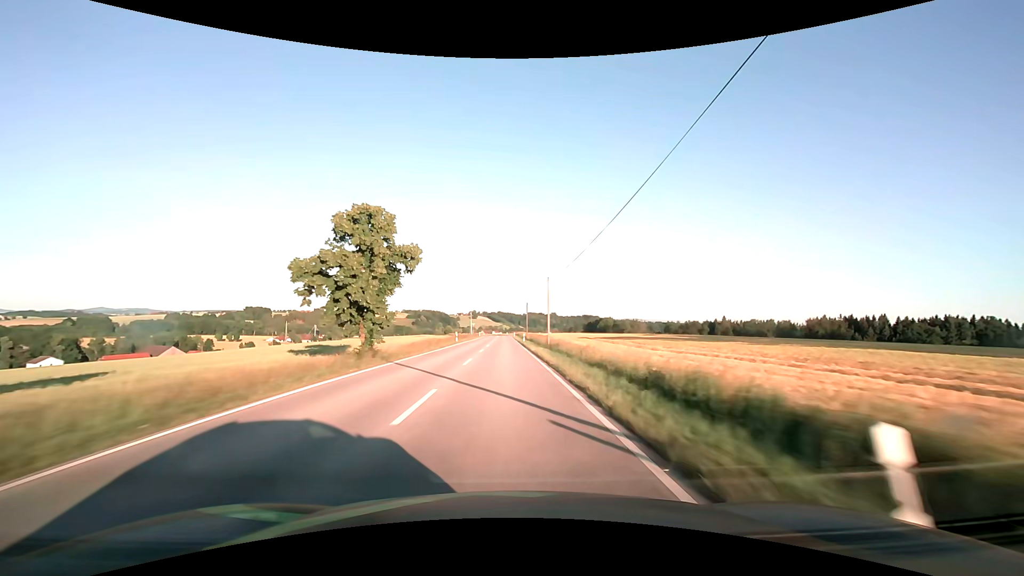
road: secondary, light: Day
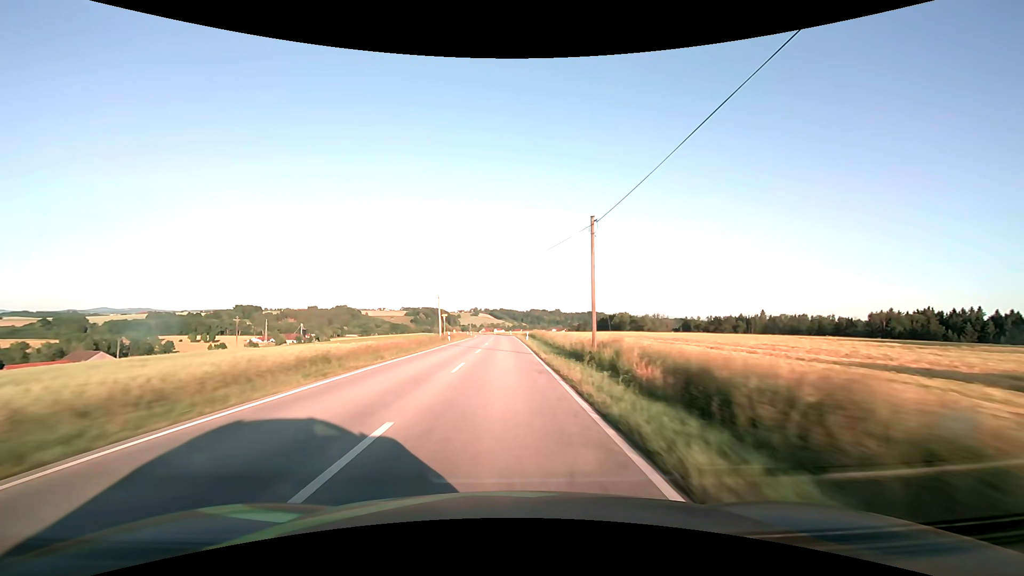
(0.0, +63.7) m; 0°
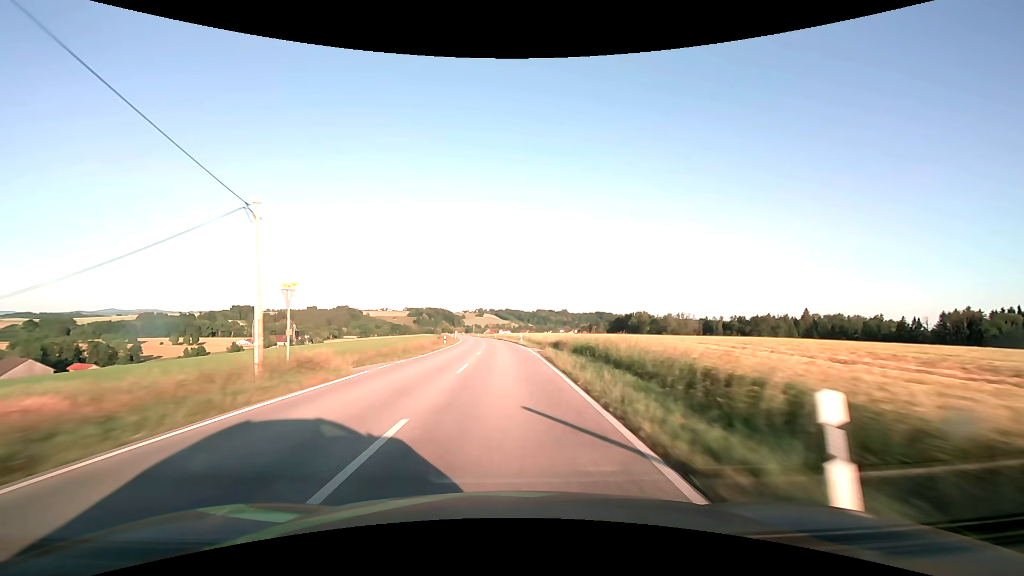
(0.0, +47.7) m; -1°
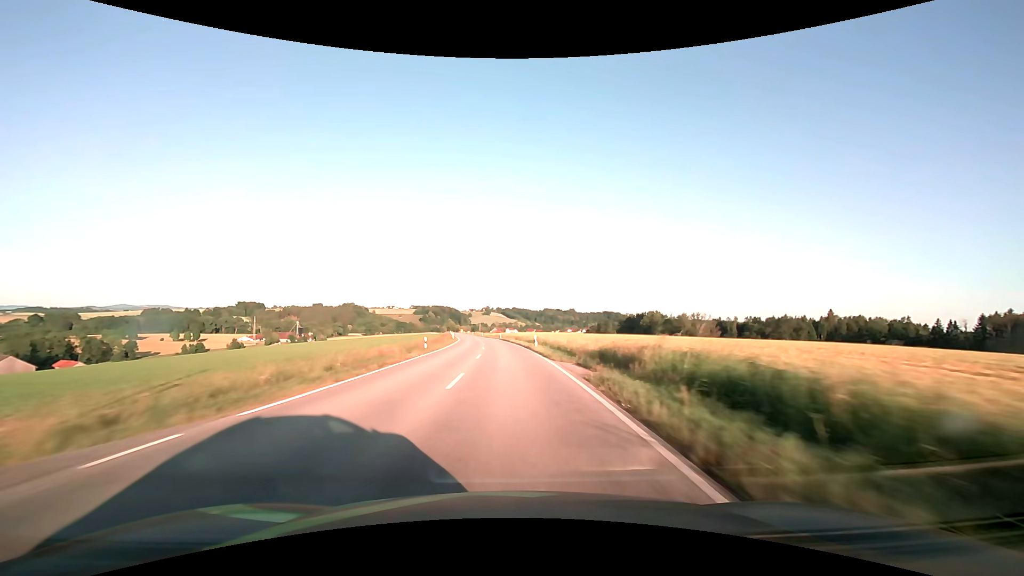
(-0.1, +15.8) m; -1°
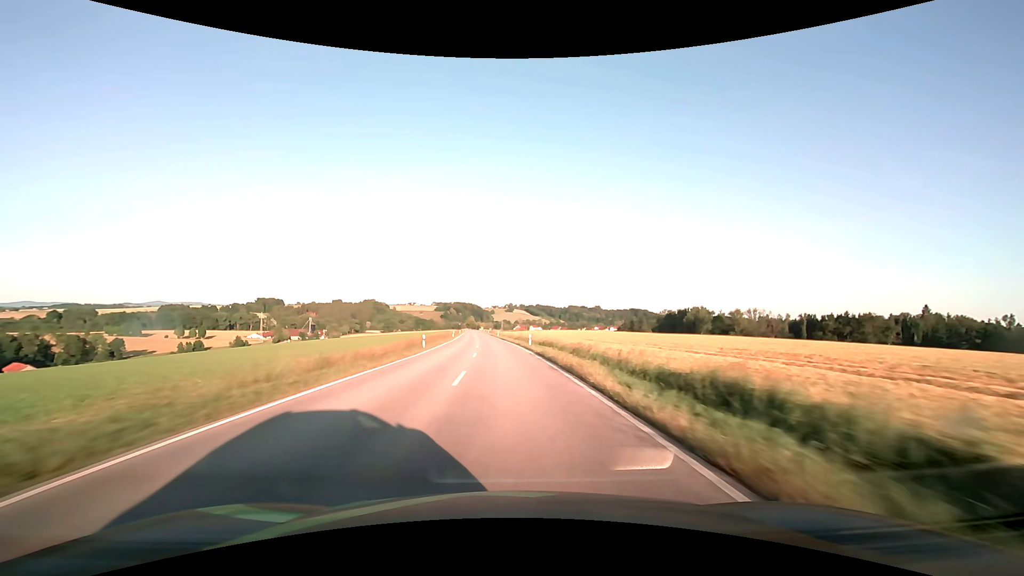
(-1.0, +47.5) m; -3°
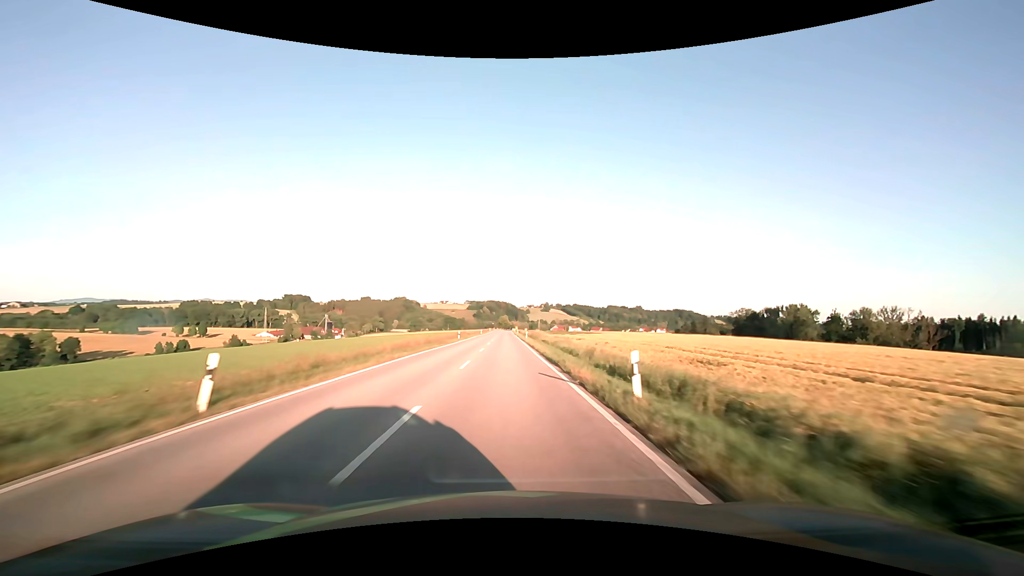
(-3.4, +79.2) m; -4°
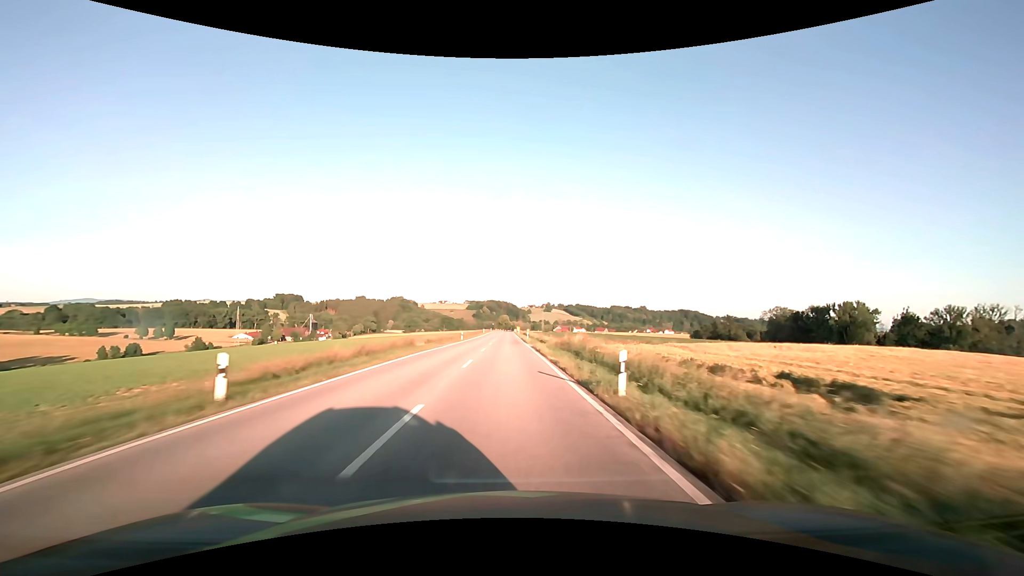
(-0.1, +47.5) m; 0°
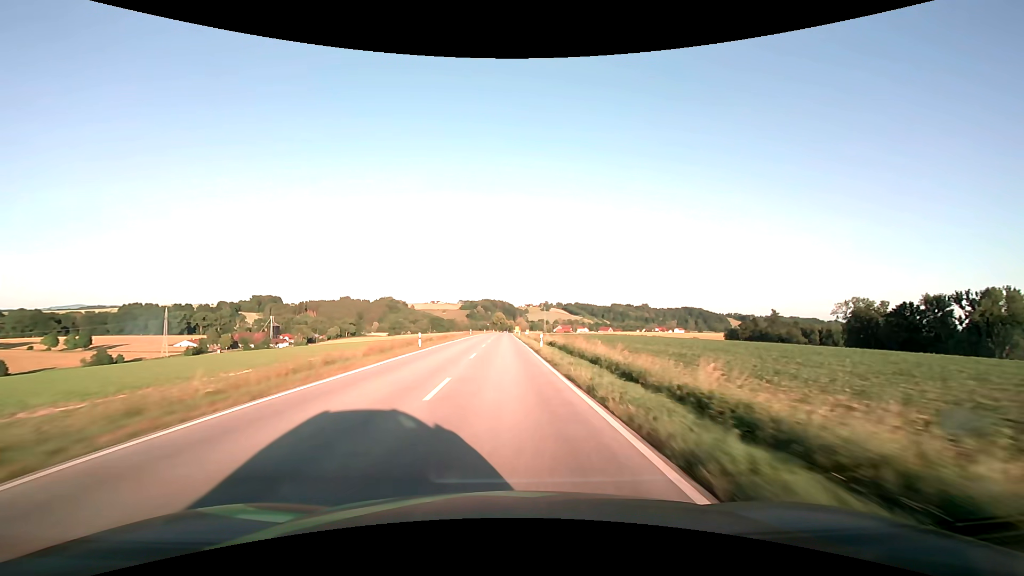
(+0.2, +79.0) m; 0°
